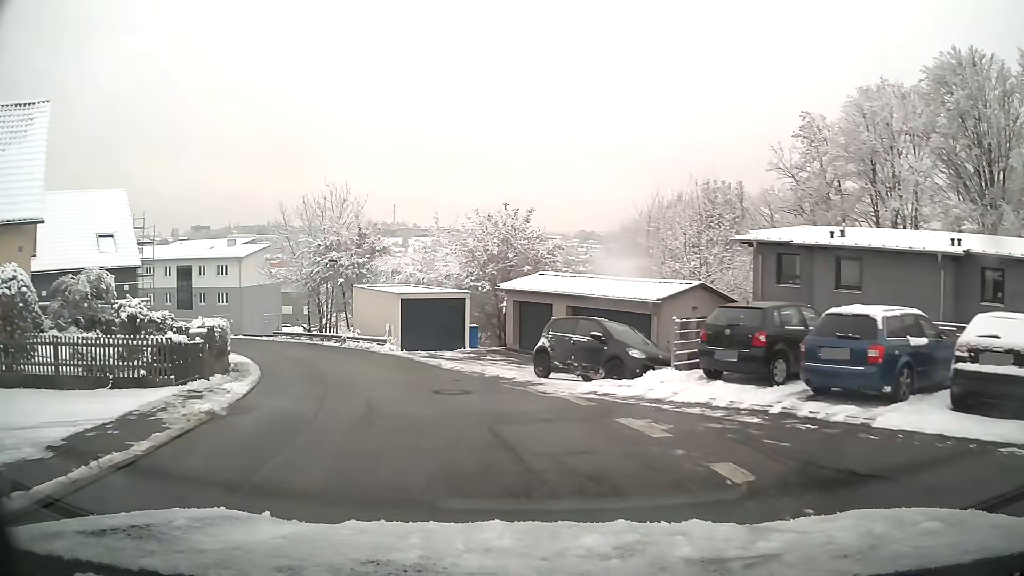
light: Day
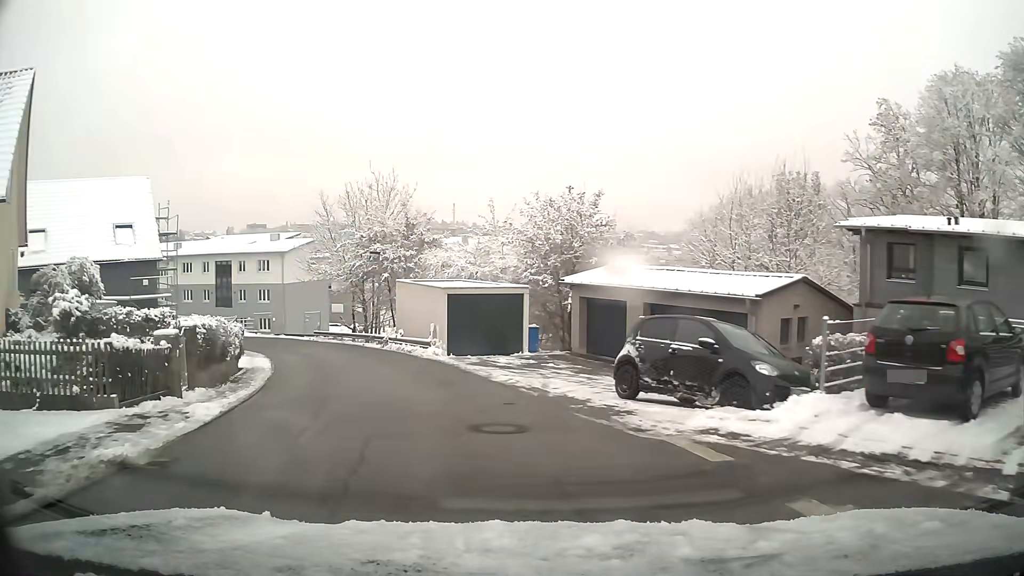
(-0.2, +4.2) m; -5°
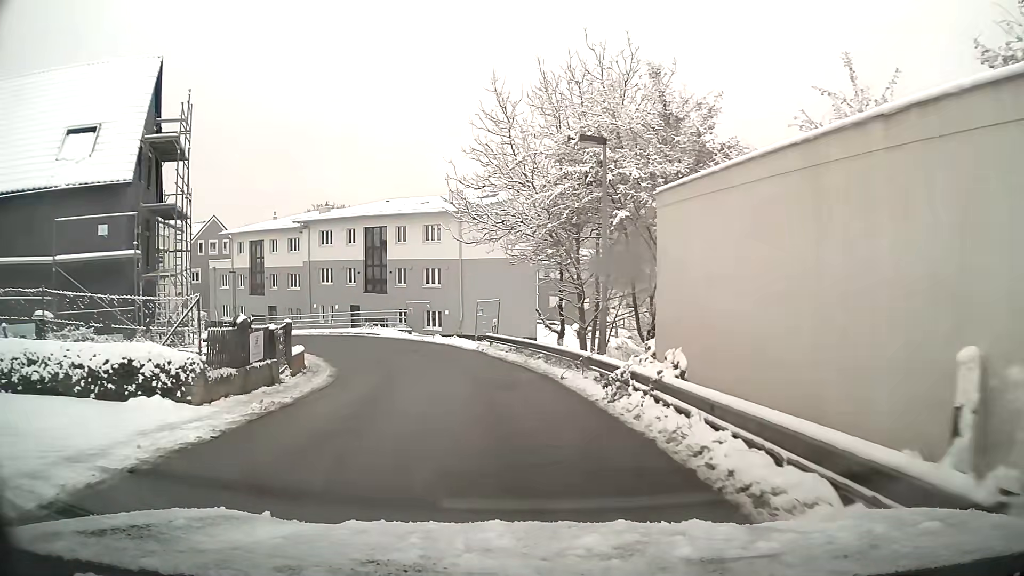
(-4.0, +21.5) m; -19°
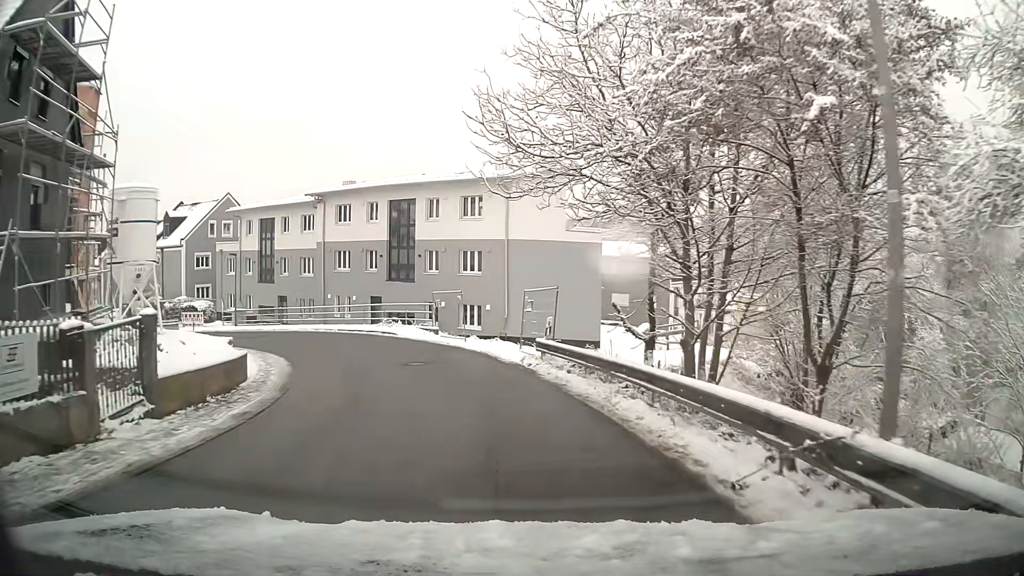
(-0.4, +9.3) m; -5°
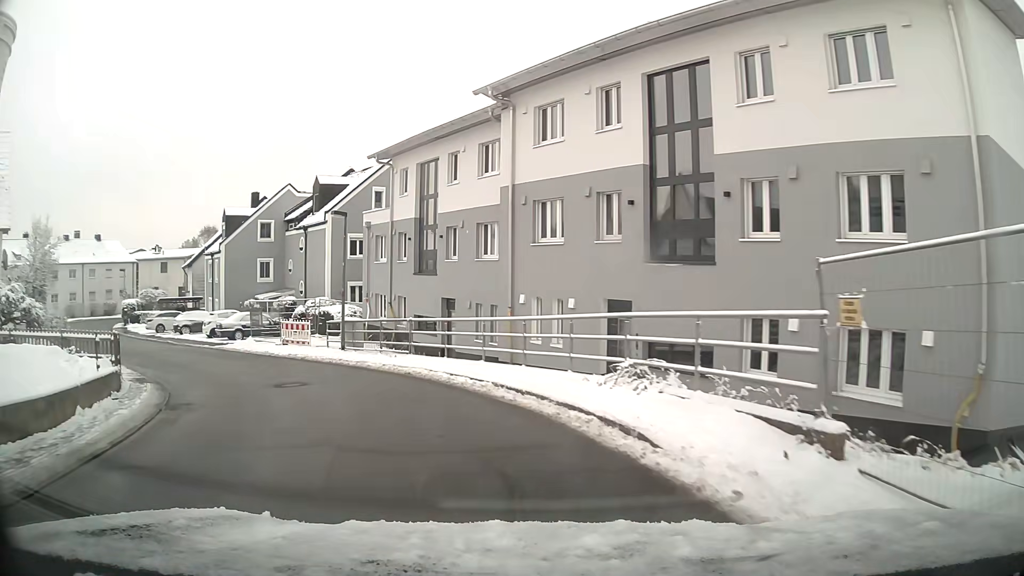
(-4.2, +22.0) m; -26°
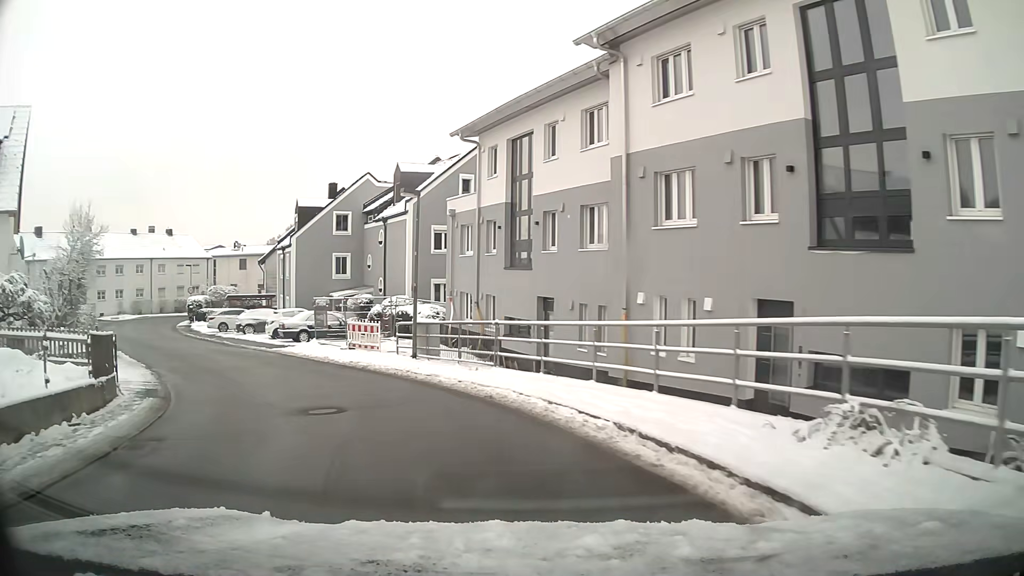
(-0.3, +4.3) m; -9°
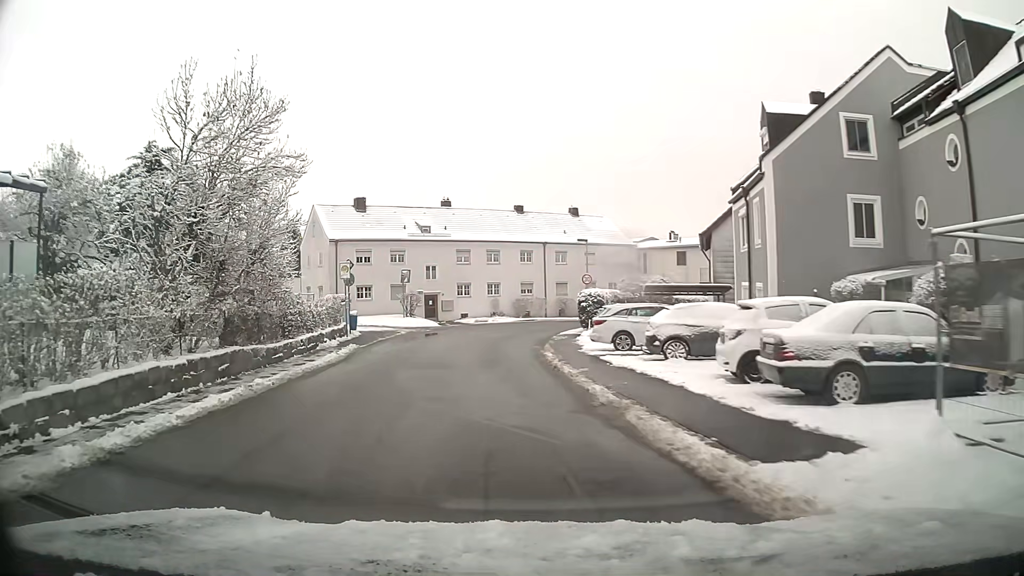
(-7.4, +21.2) m; -35°
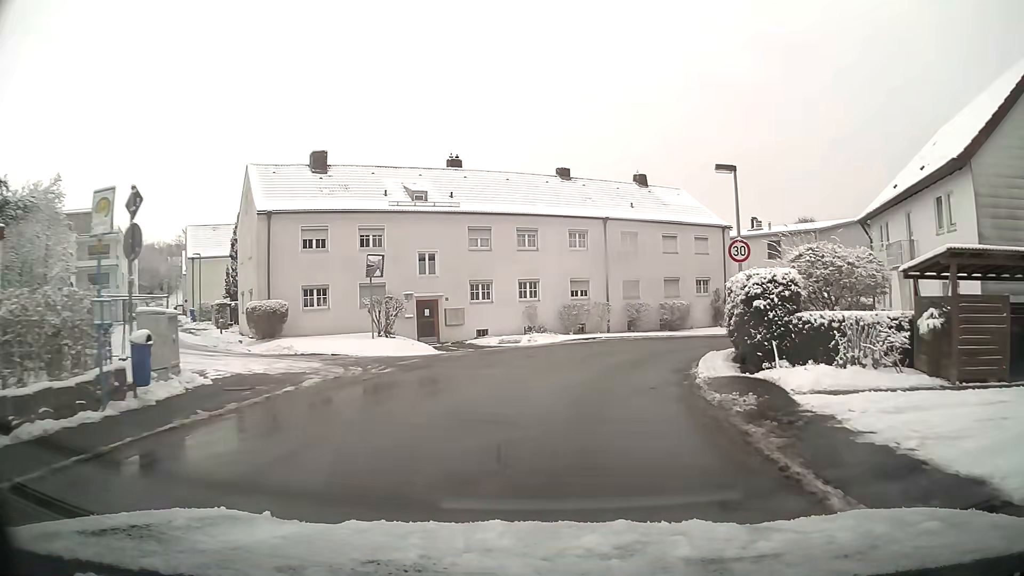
(-0.9, +20.4) m; 0°
